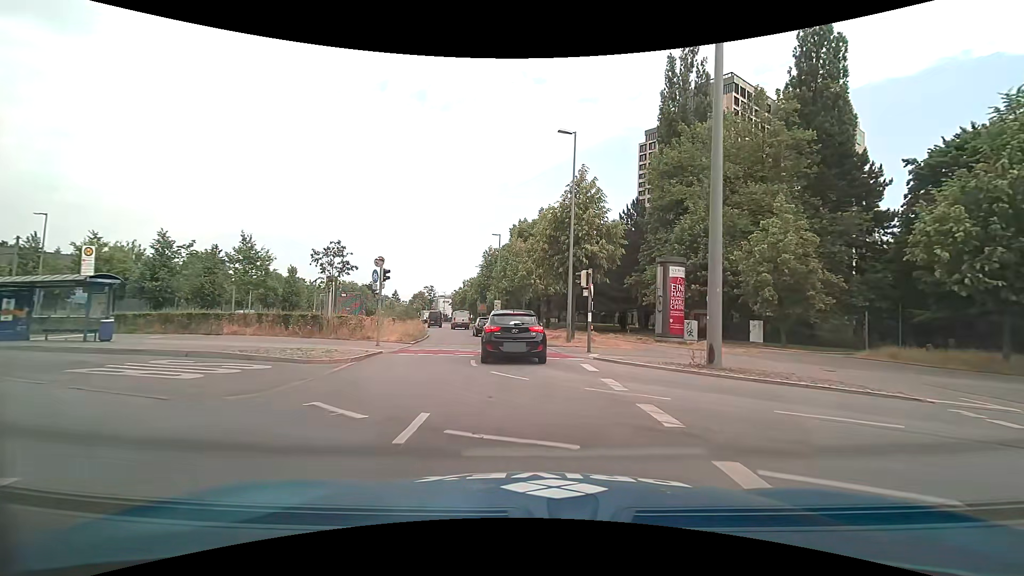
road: primary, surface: asphalt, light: Day
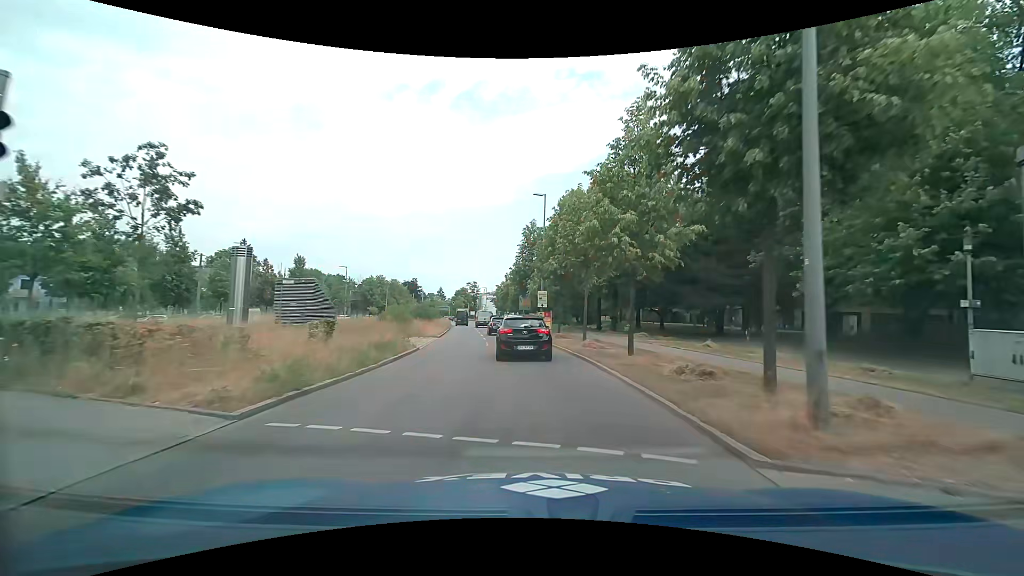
(-0.8, +17.5) m; -5°
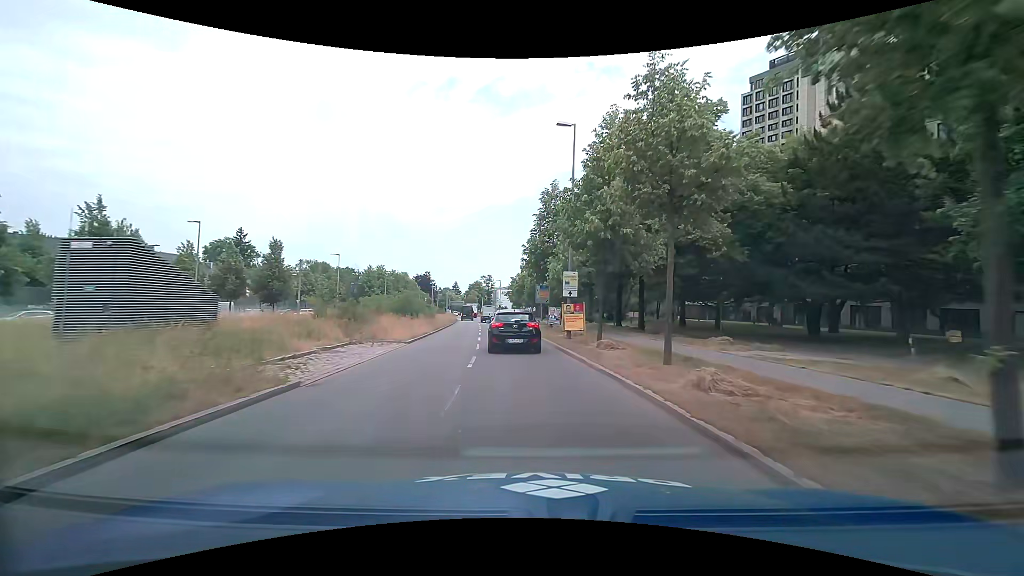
(-0.2, +12.6) m; -2°
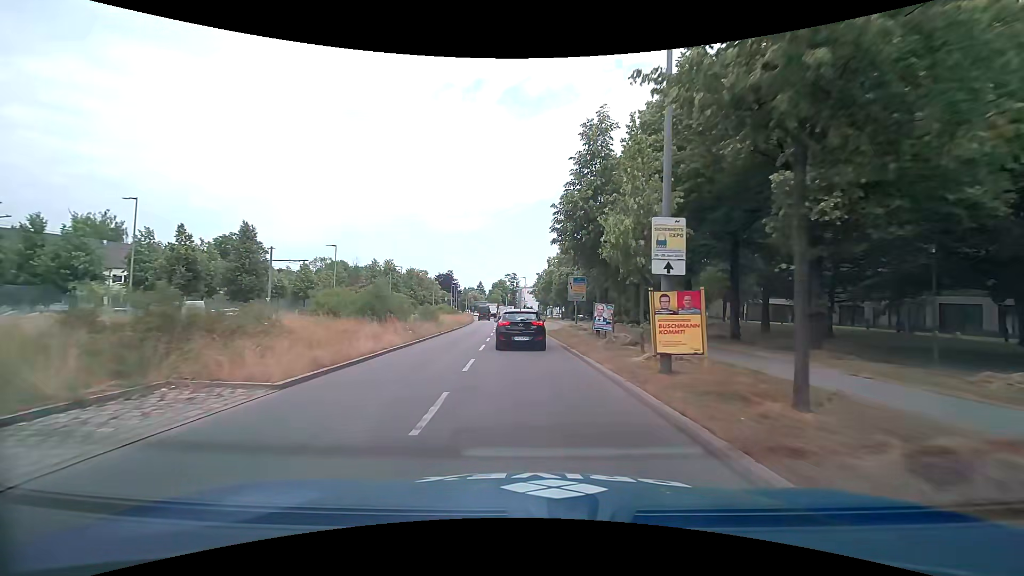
(-0.3, +13.1) m; -2°
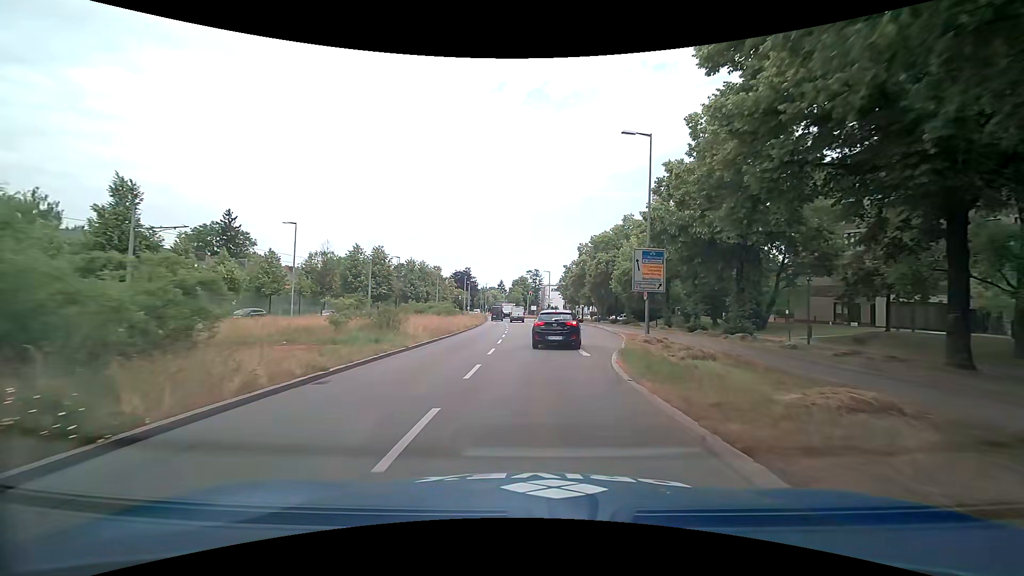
(-0.7, +19.4) m; -3°
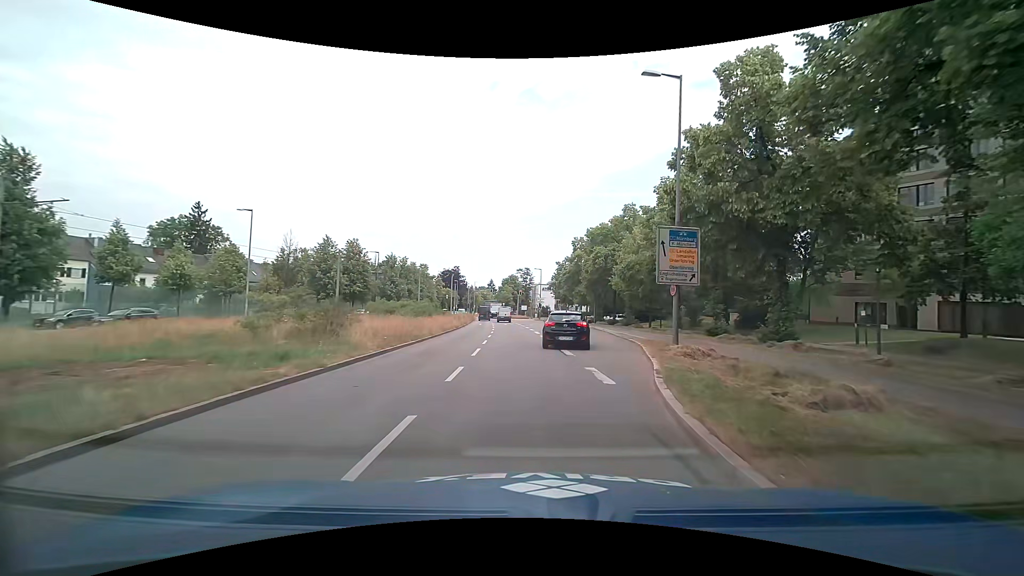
(0.0, +6.4) m; +1°
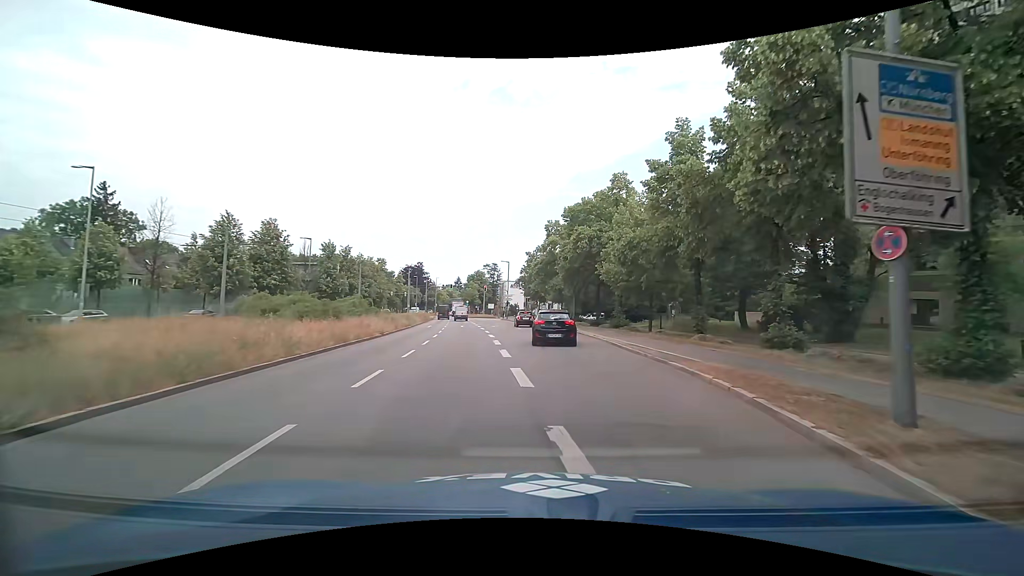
(+0.4, +12.6) m; +3°
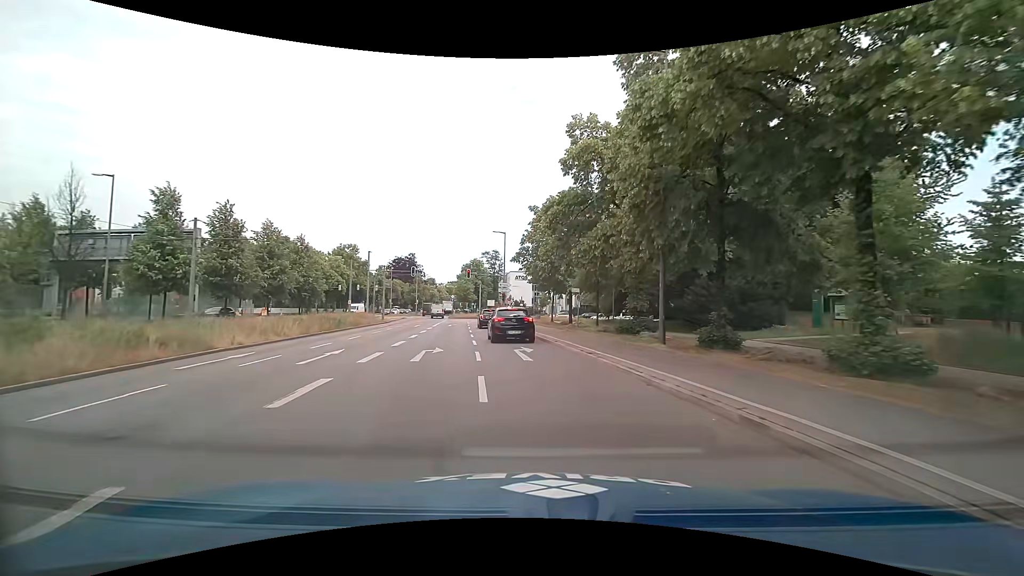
(+0.6, +31.8) m; 0°
